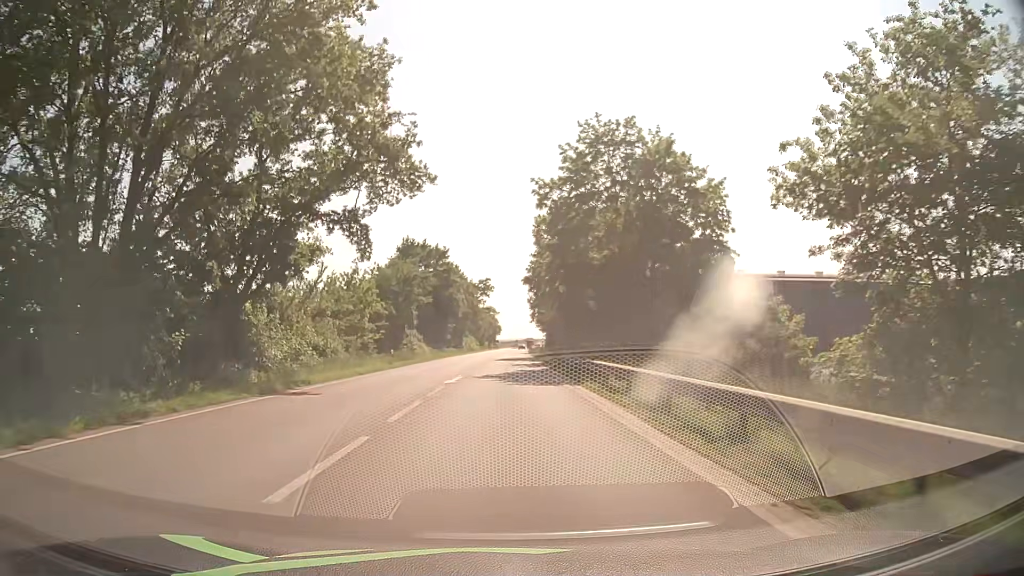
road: primary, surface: asphalt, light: Day
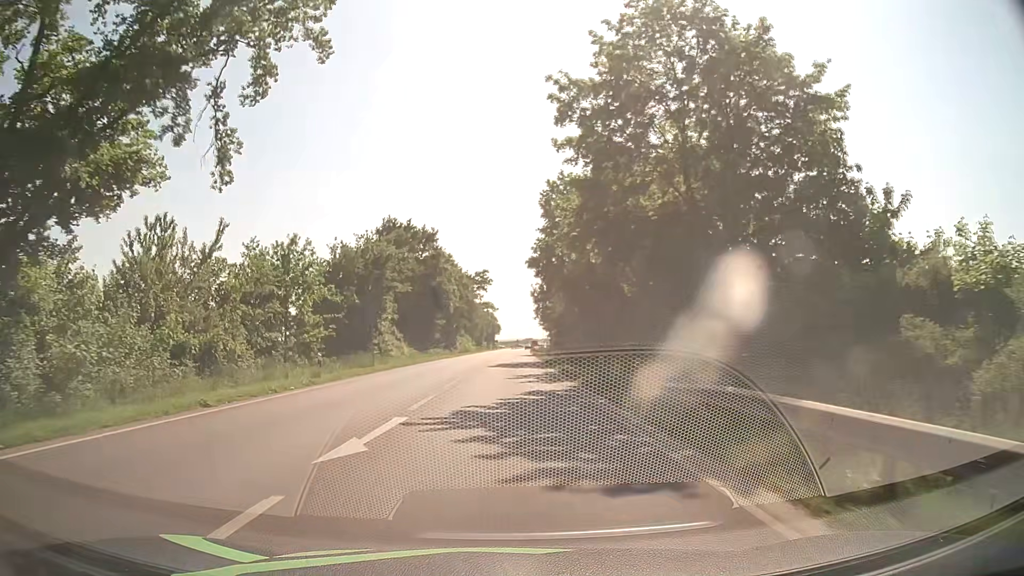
(+0.1, +15.6) m; 0°
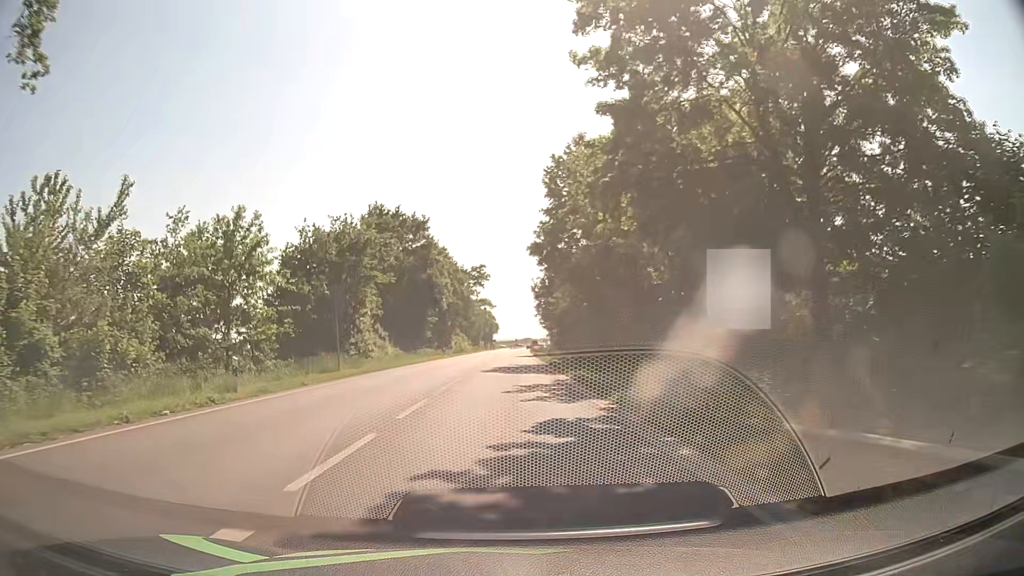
(0.0, +7.7) m; 0°
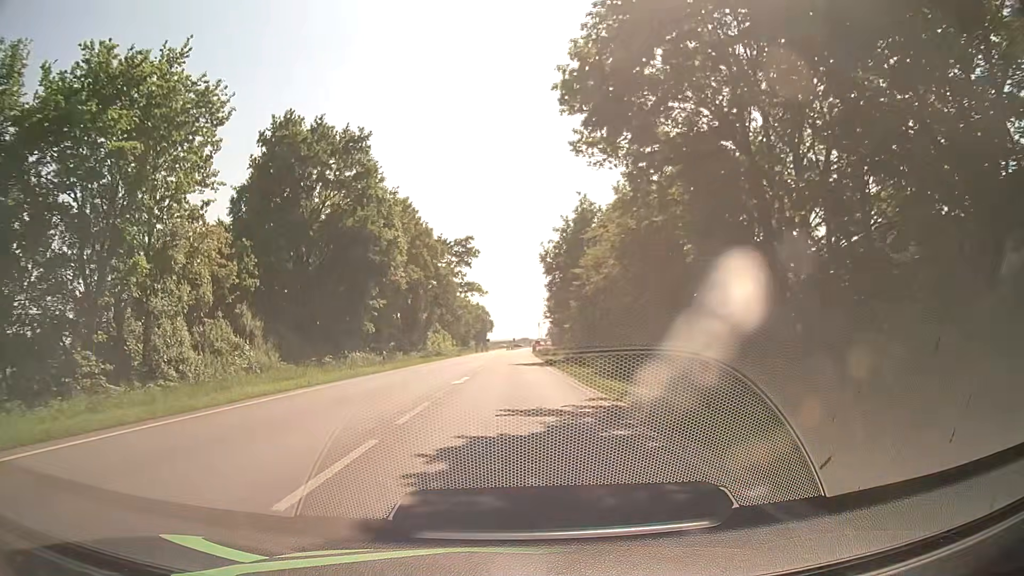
(+0.2, +30.7) m; +1°
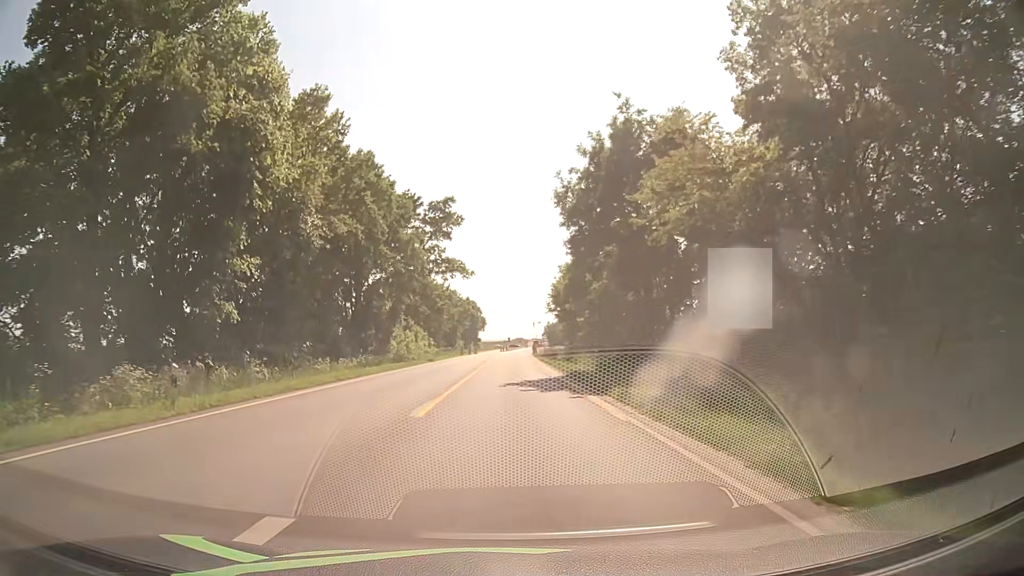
(-0.1, +22.9) m; 0°
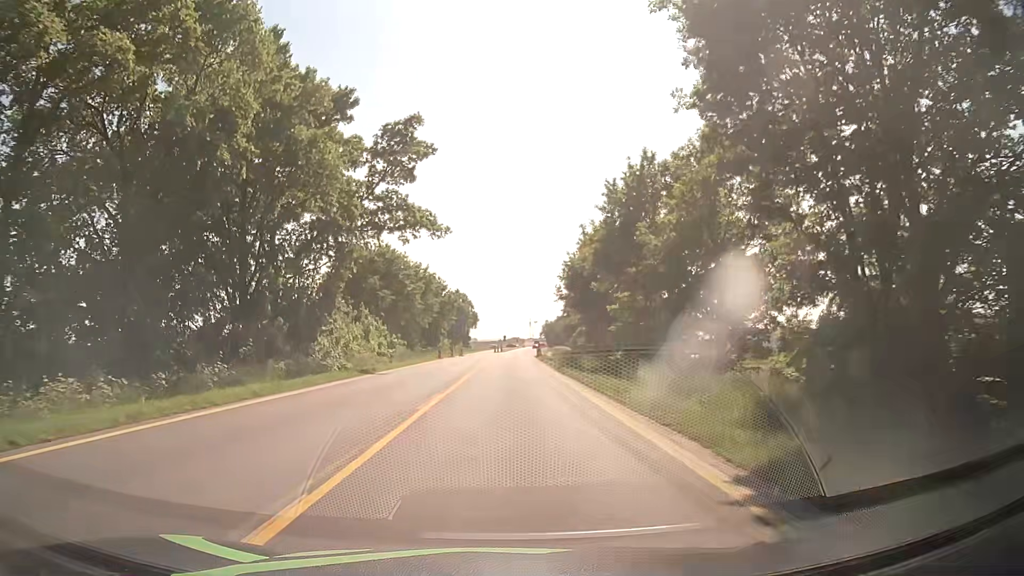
(+0.2, +22.9) m; +1°
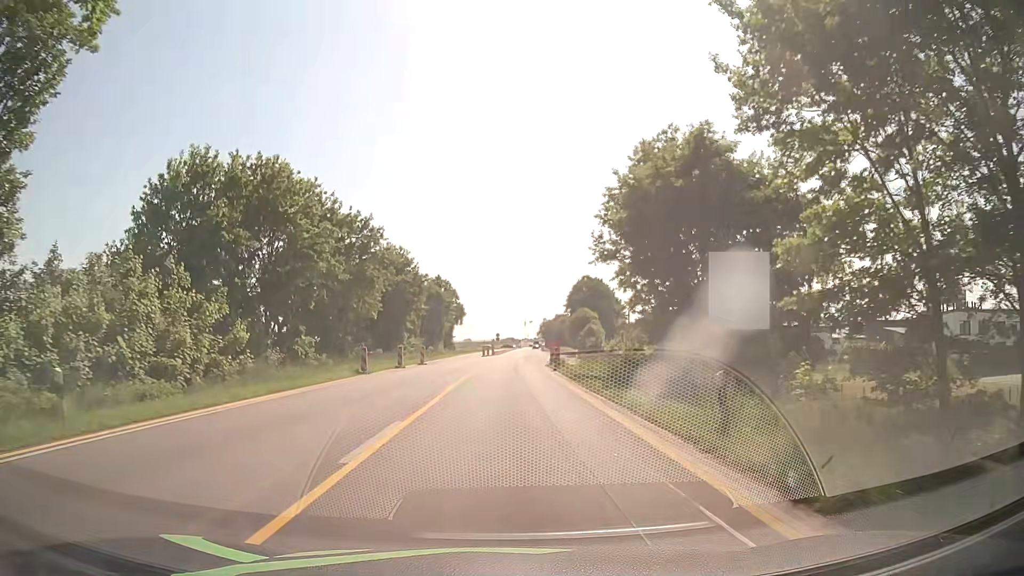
(+0.2, +30.4) m; 0°
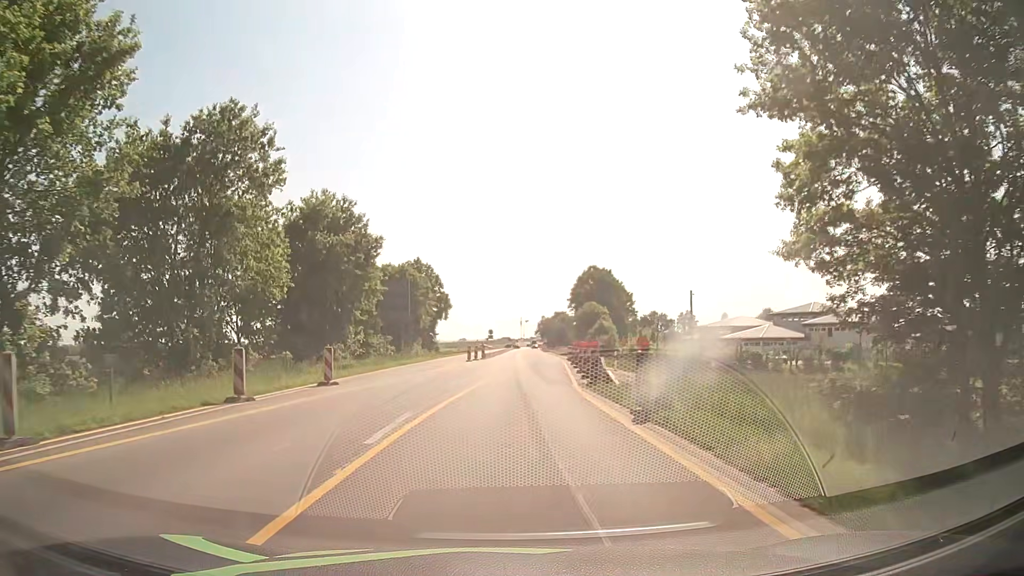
(0.0, +22.8) m; 0°
(0, +10) (0, +20) (+1, +30) (+2, +40) (+2, +50) (+3, +60) (+3, +70) (+4, +80) (+4, +90) (+4, +100) m
